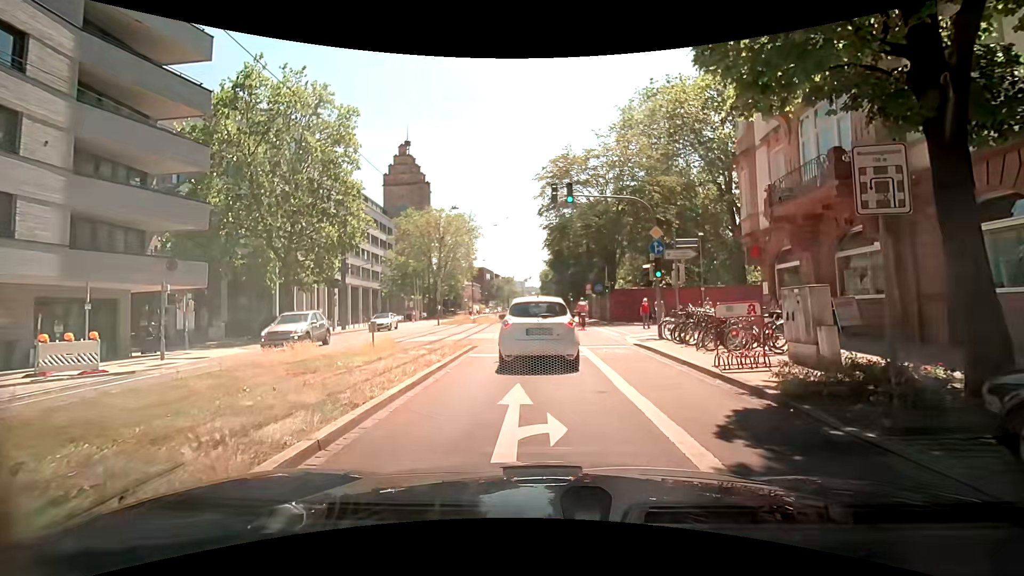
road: primary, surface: asphalt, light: Day
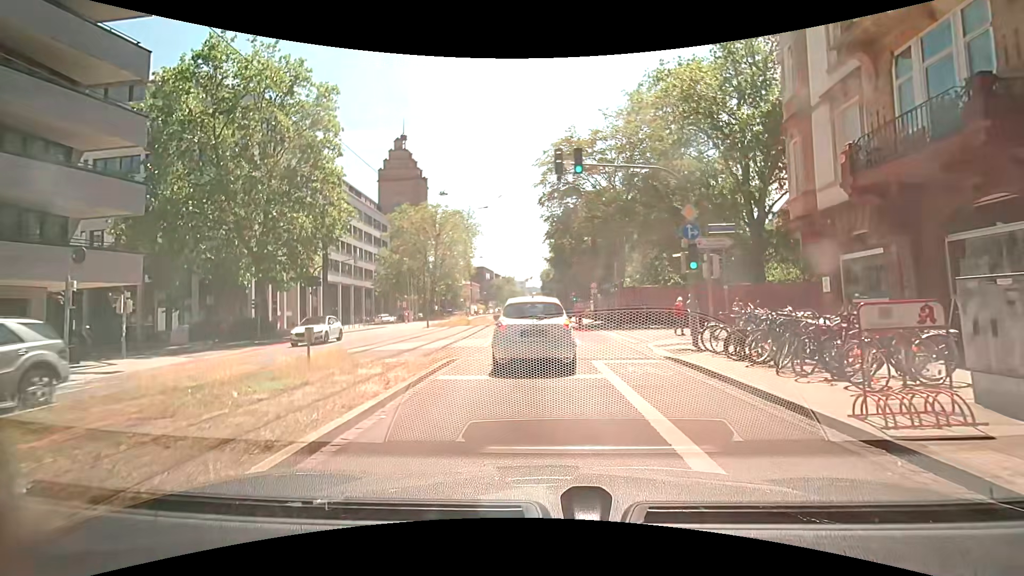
(0.0, +4.5) m; -1°
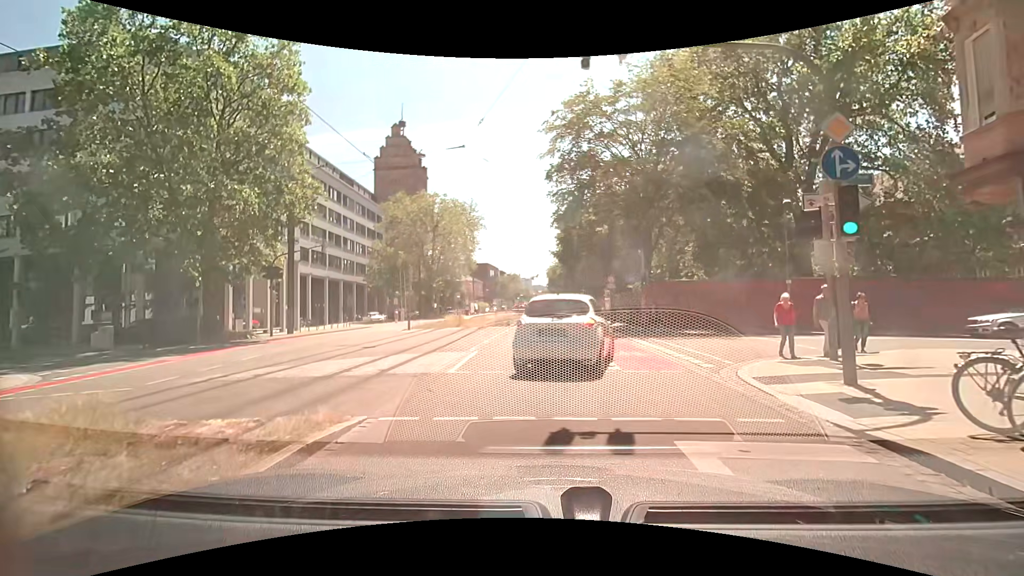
(+0.1, +7.3) m; +1°
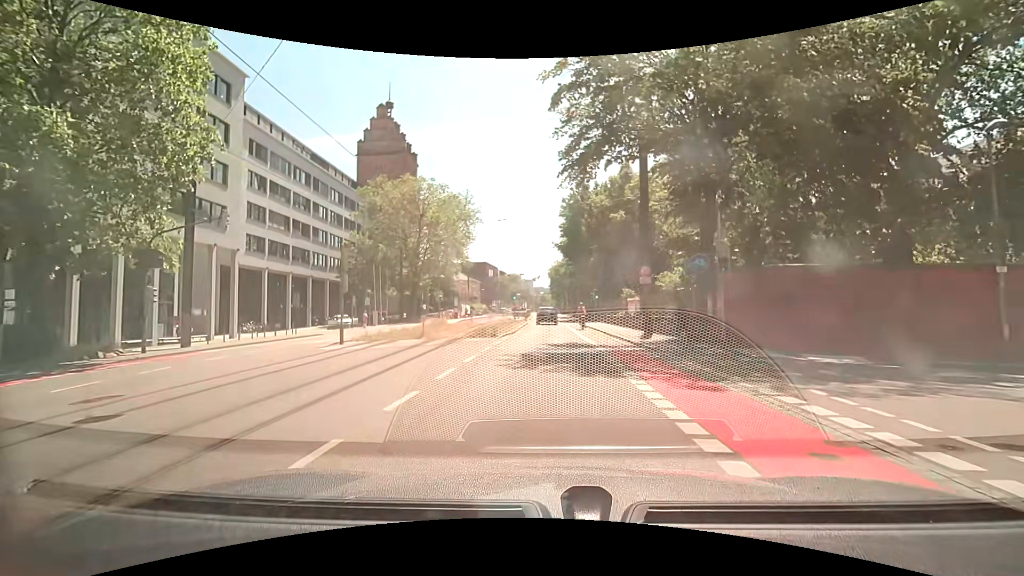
(-0.2, +11.7) m; -1°
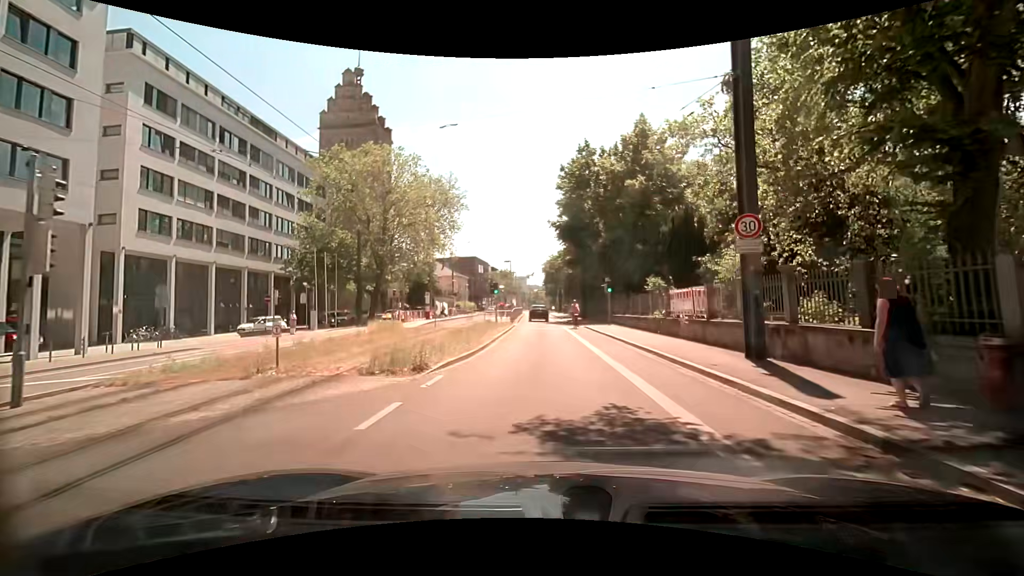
(+0.2, +13.5) m; +1°
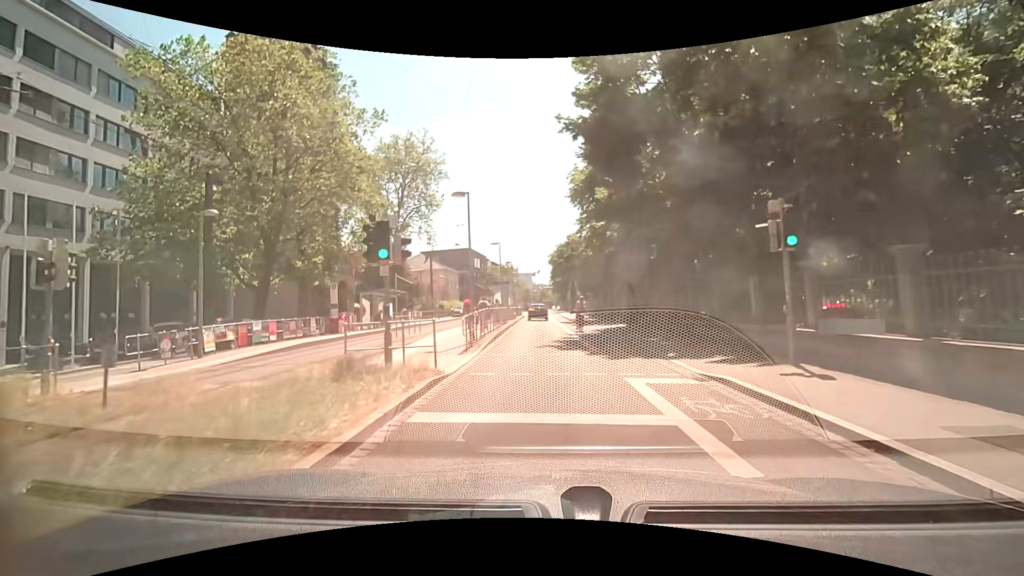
(0.0, +25.3) m; 0°
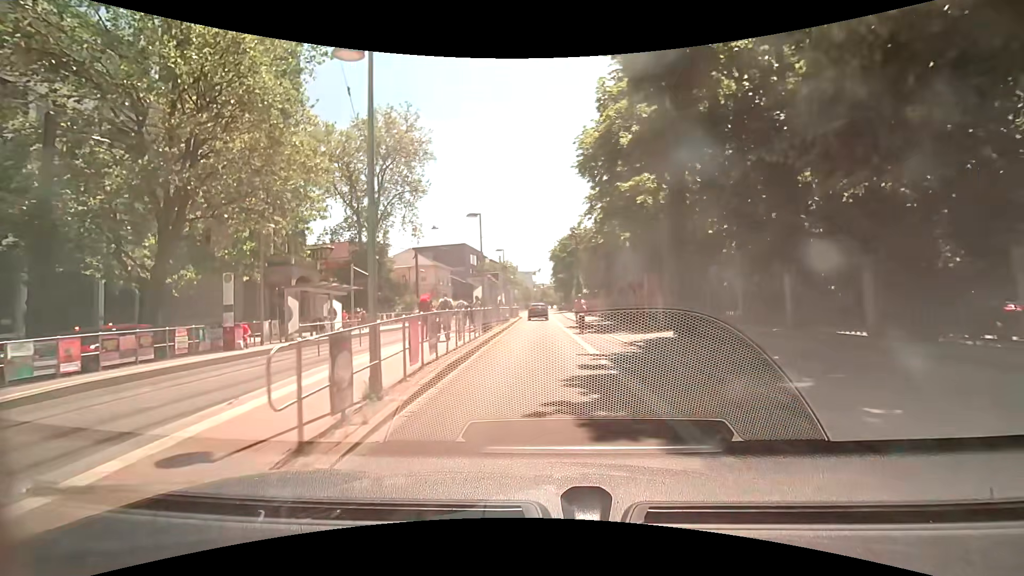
(-0.1, +9.8) m; -1°
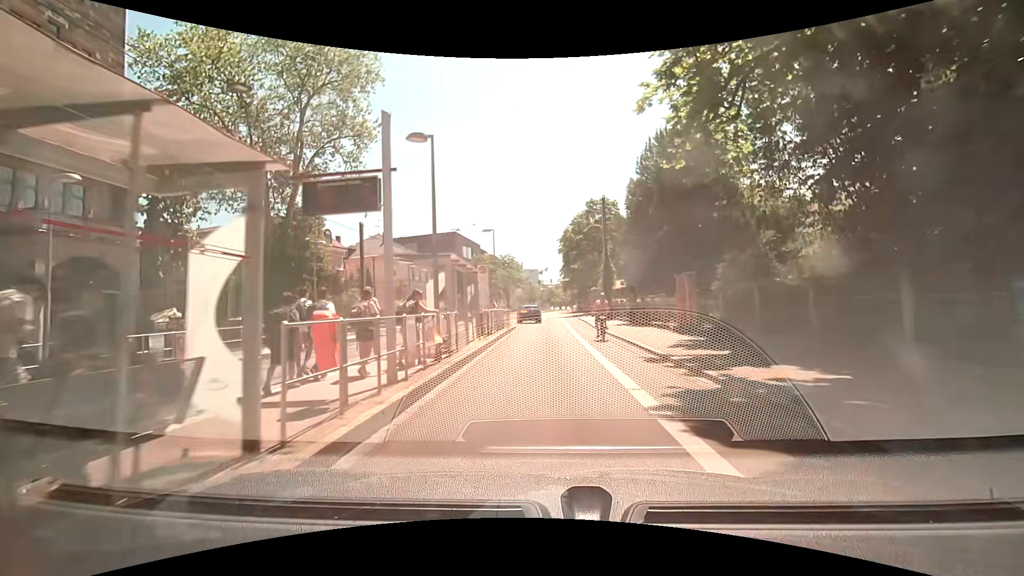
(0.0, +24.0) m; 0°
